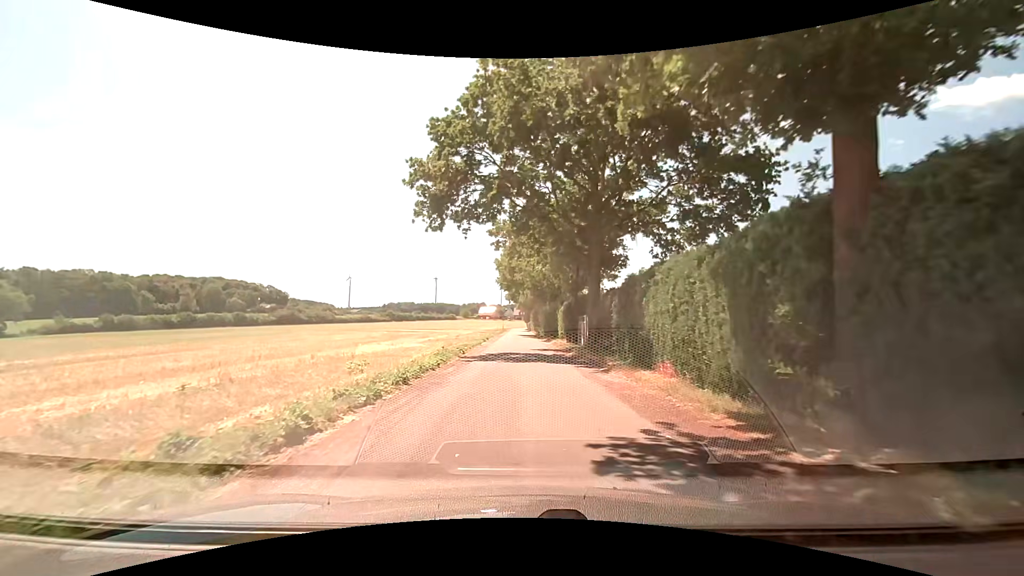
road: residential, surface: asphalt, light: Day
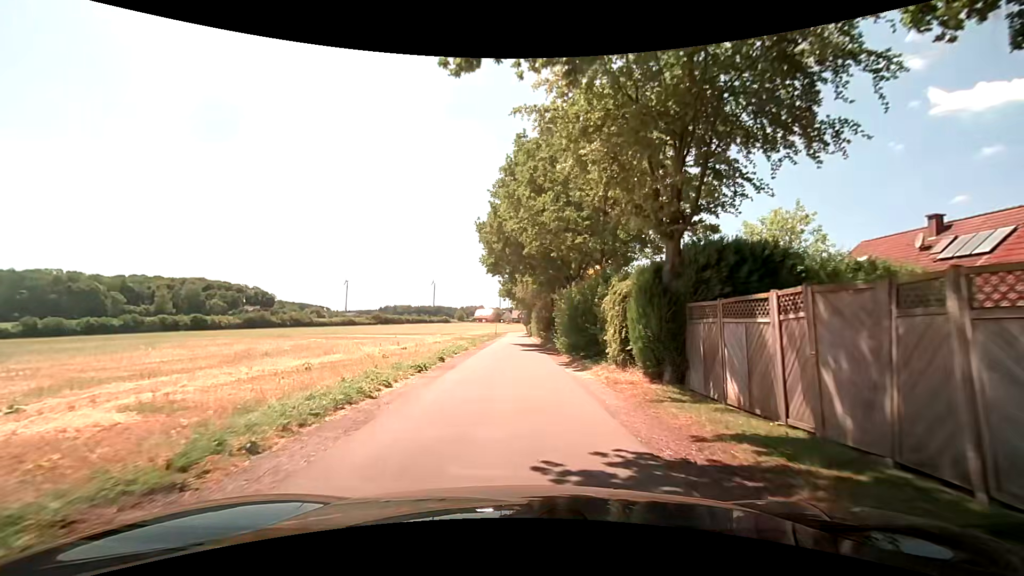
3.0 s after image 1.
(0.0, +22.6) m; 0°
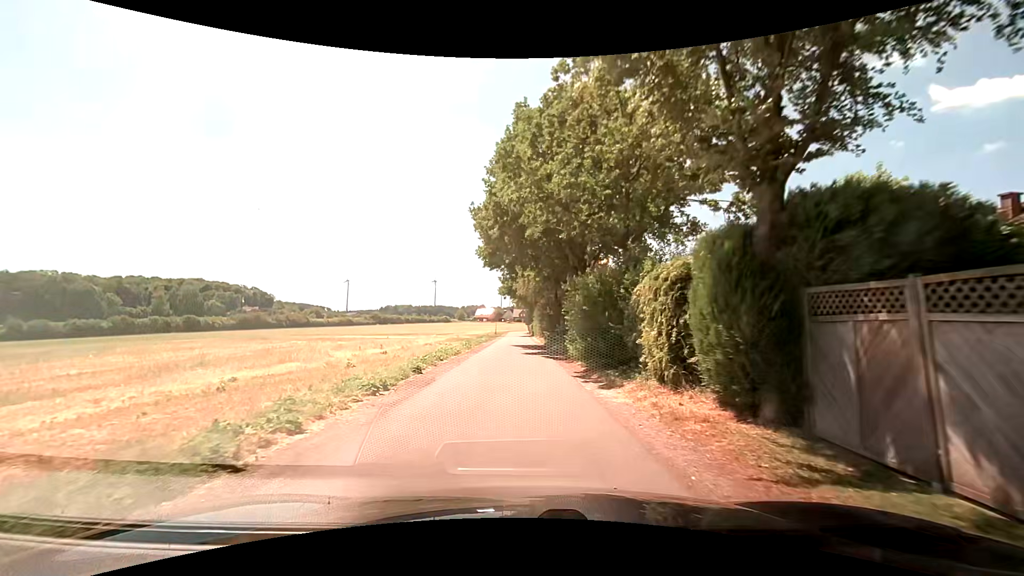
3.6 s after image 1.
(-0.1, +4.5) m; -1°
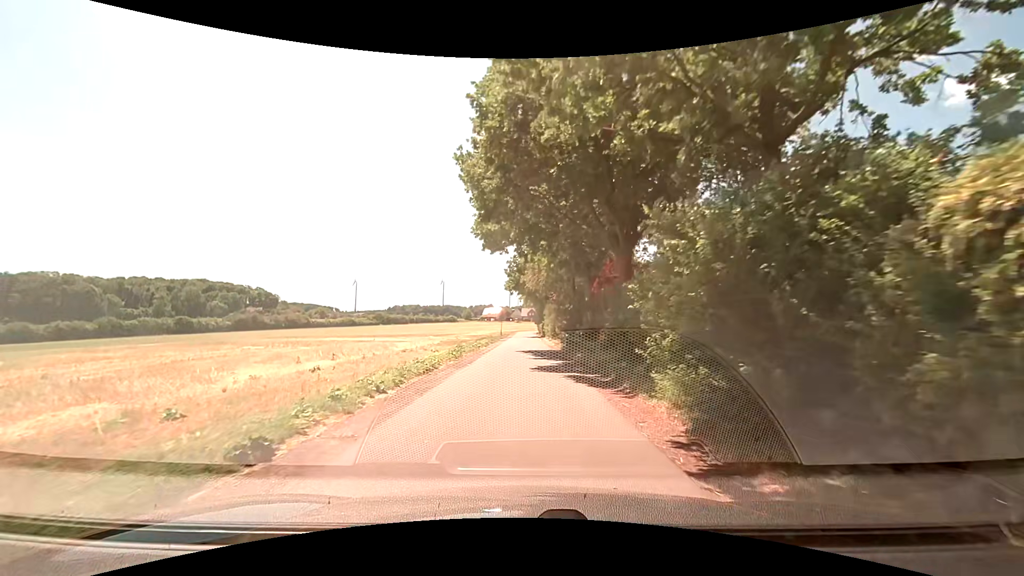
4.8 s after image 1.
(-0.1, +9.1) m; -1°
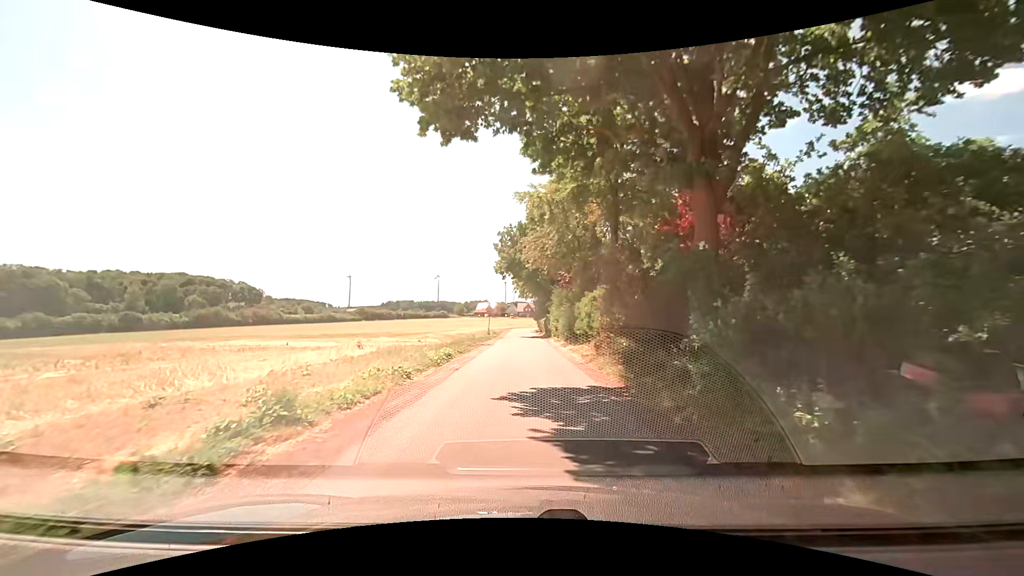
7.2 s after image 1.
(0.0, +18.2) m; +1°
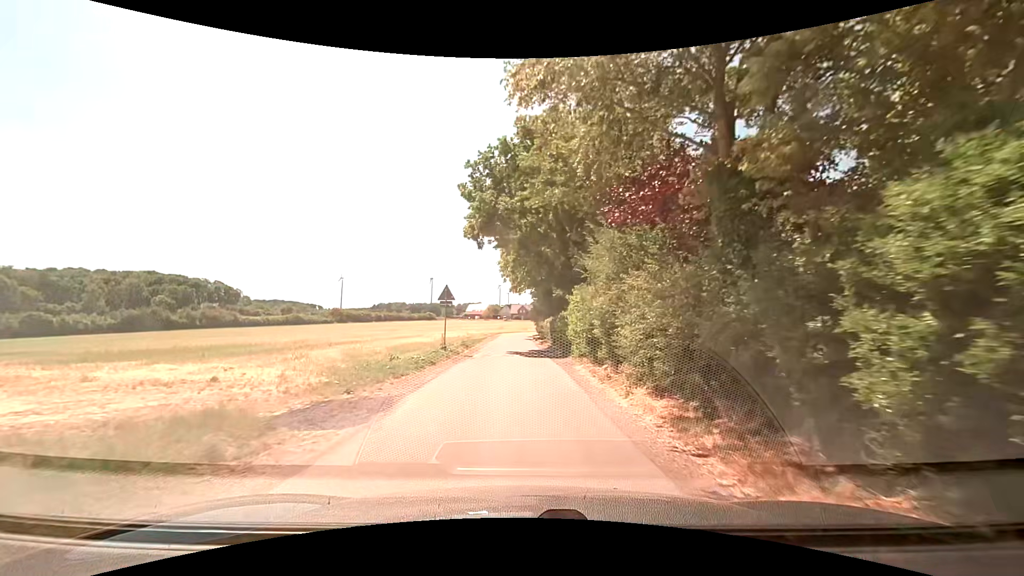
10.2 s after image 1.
(+0.2, +22.9) m; 0°
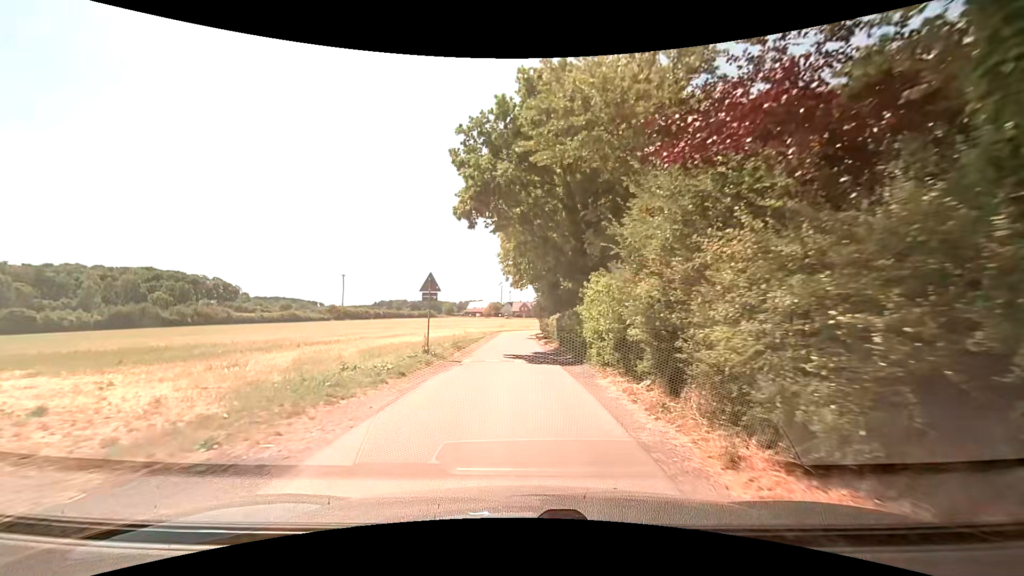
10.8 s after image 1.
(0.0, +4.6) m; 0°
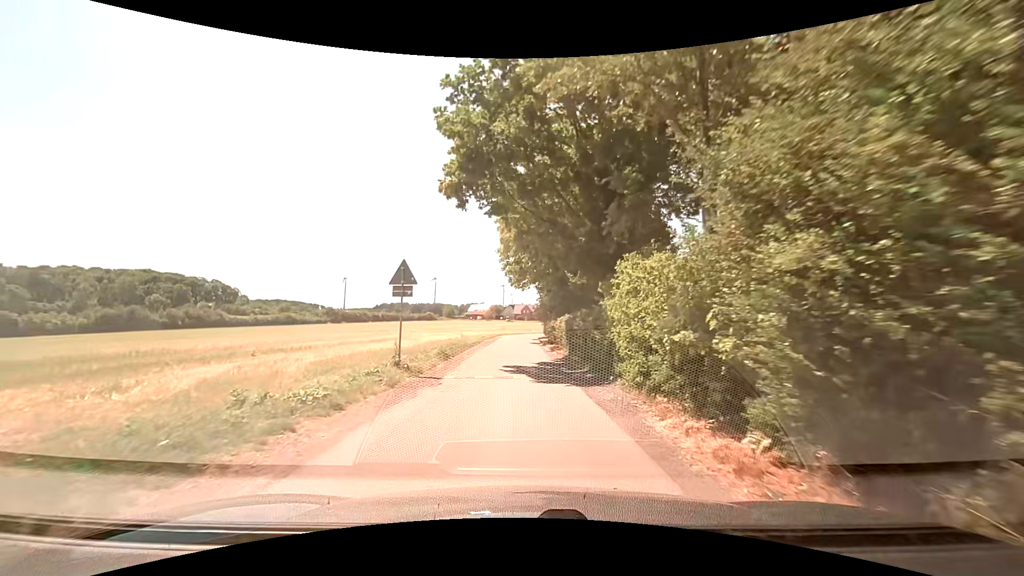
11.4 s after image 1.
(0.0, +4.6) m; 0°
(0, +10) (0, +20) (-1, +30) (-1, +40) (-1, +50) (0, +60) (+1, +70) (+3, +80) (+7, +89) (+10, +98) m
